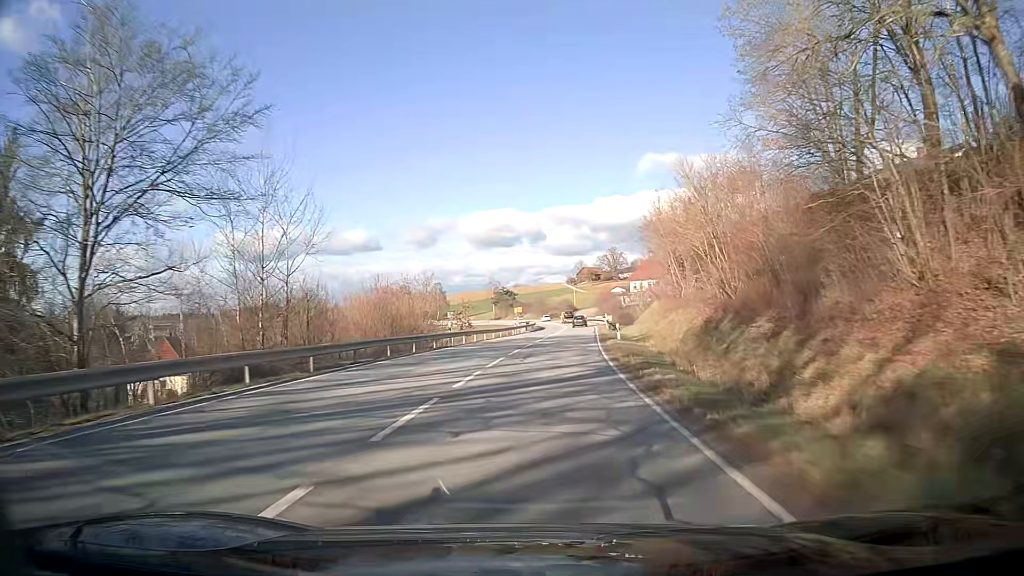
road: secondary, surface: asphalt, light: Day
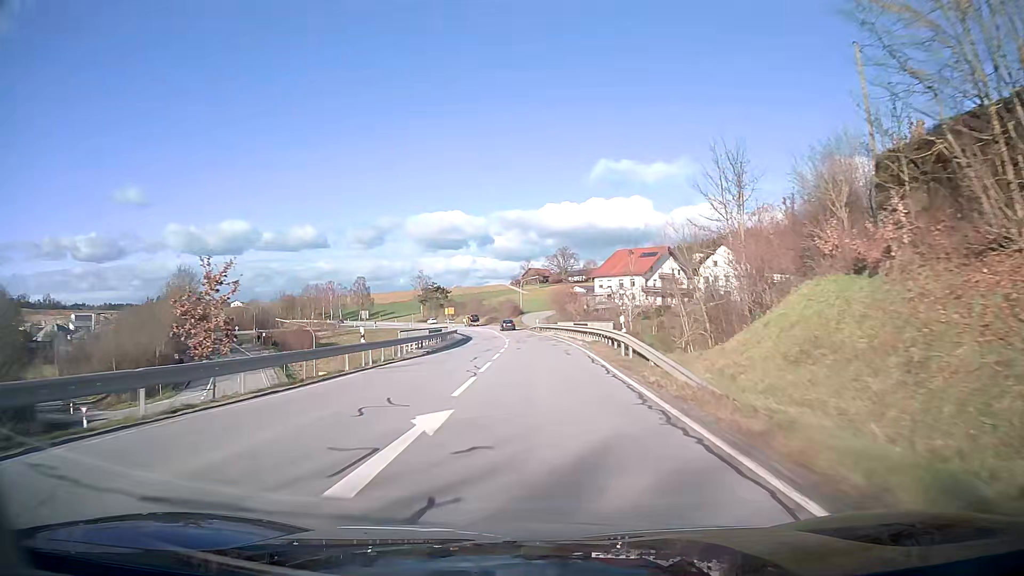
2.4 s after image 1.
(+1.8, +44.3) m; +4°
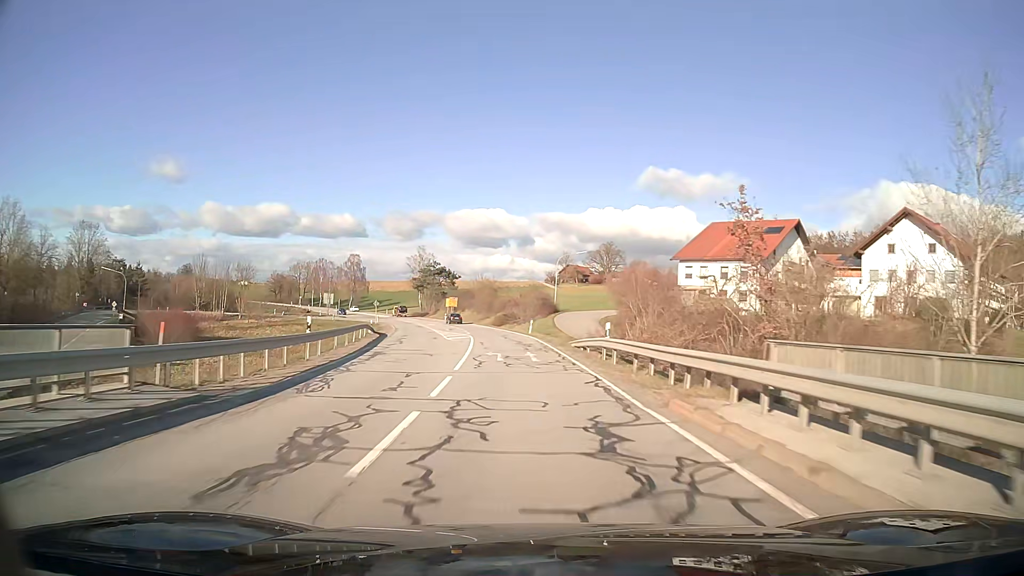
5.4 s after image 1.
(-1.1, +55.4) m; -3°
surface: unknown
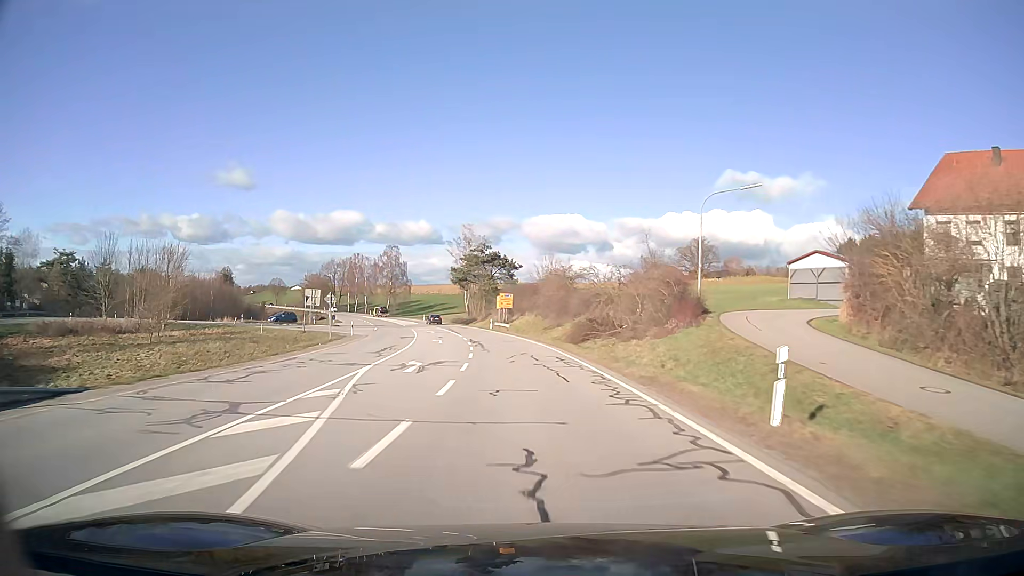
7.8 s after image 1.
(-2.4, +44.2) m; -7°
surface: asphalt
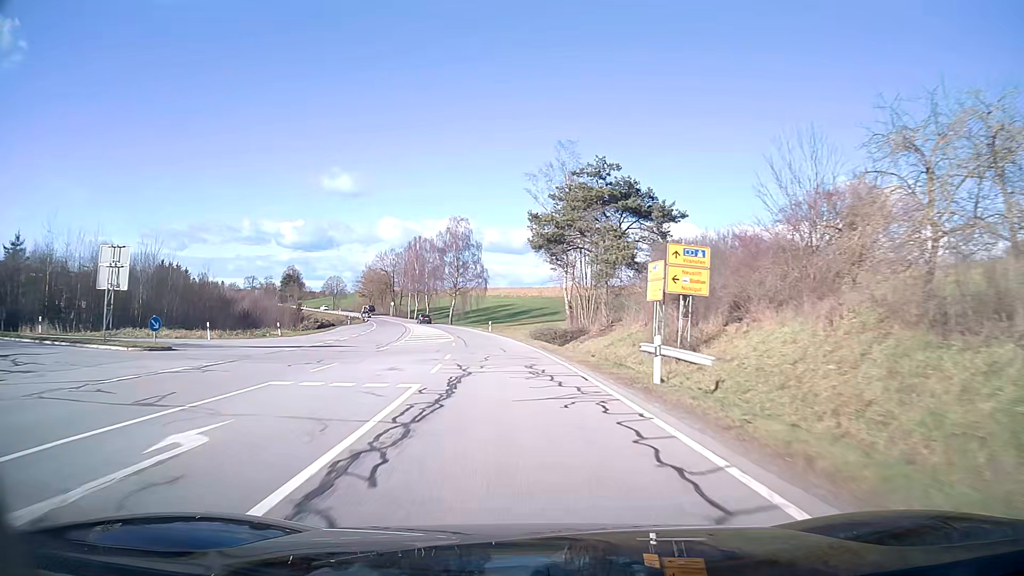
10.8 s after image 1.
(-4.5, +55.2) m; -10°
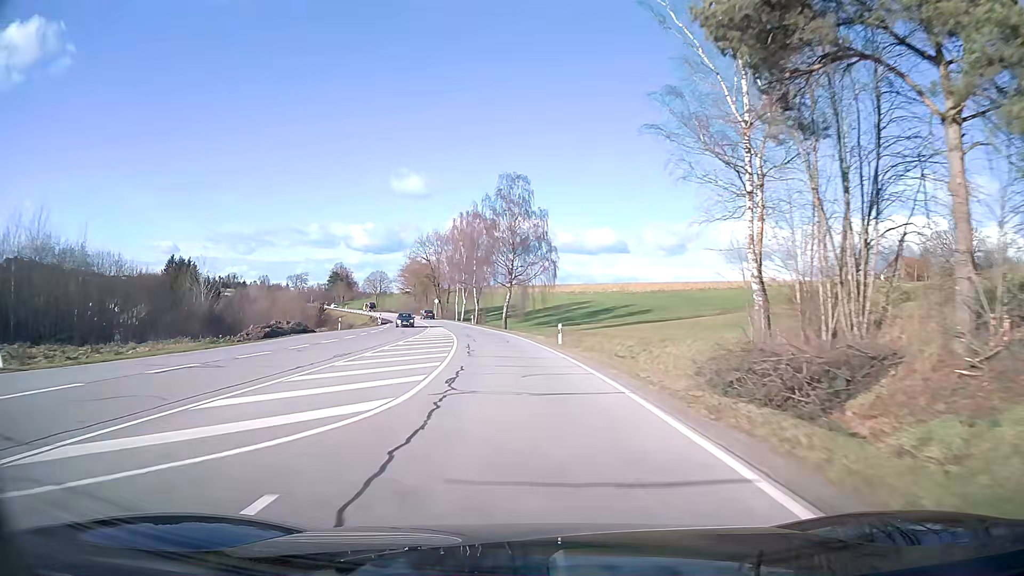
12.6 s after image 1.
(-1.8, +33.2) m; -6°
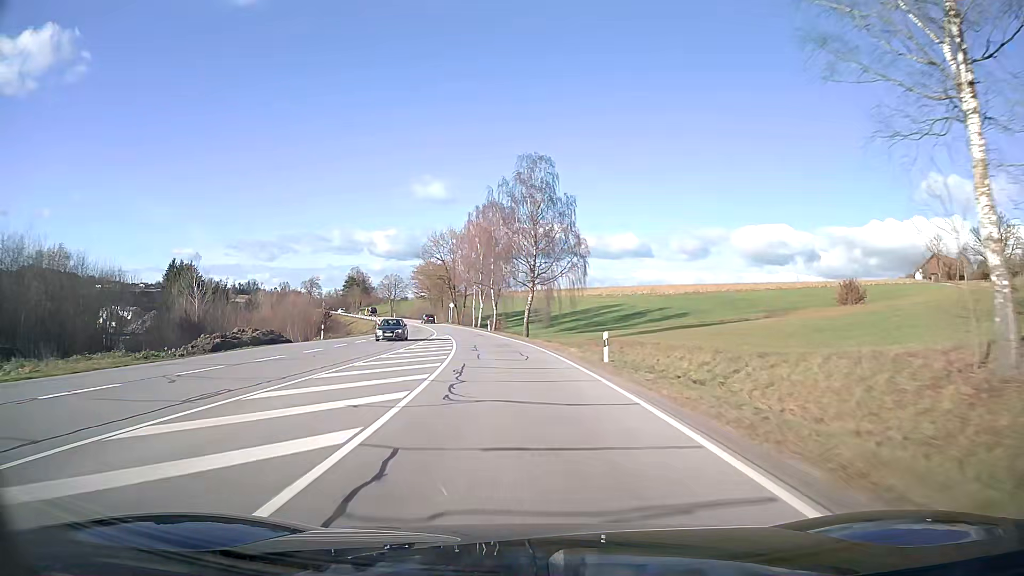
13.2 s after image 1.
(-0.2, +11.1) m; -2°
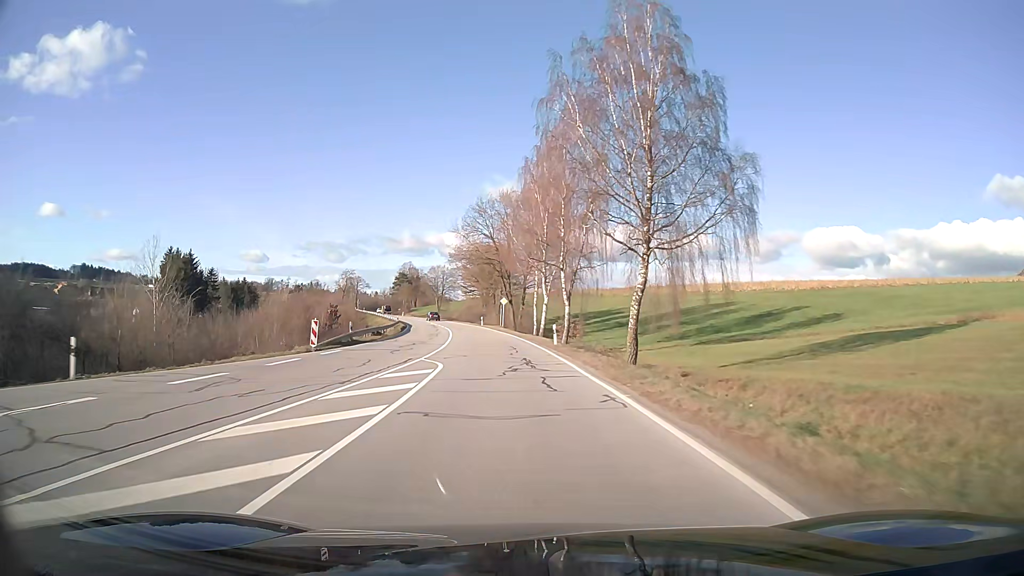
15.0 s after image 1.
(-1.8, +33.2) m; -6°
